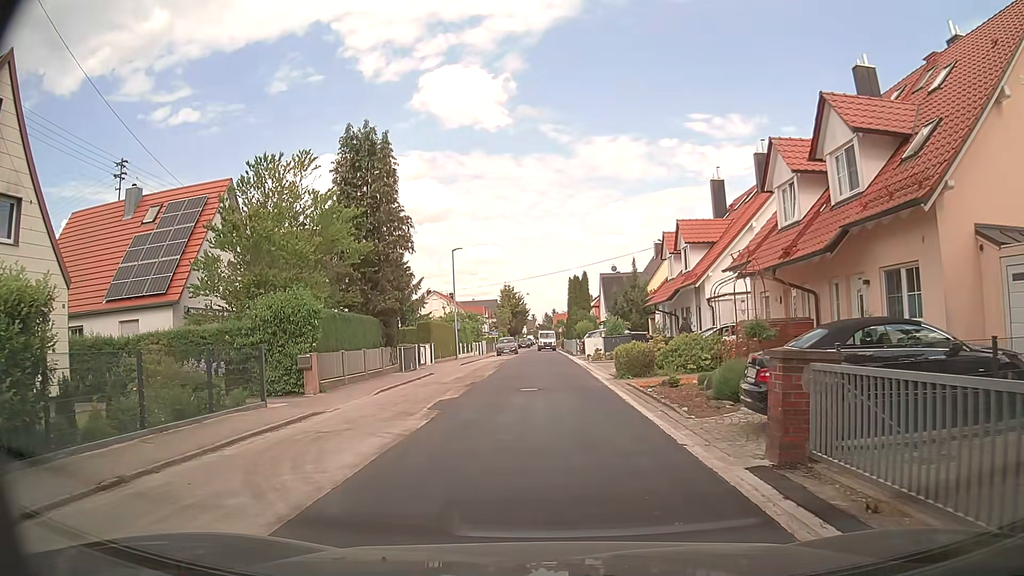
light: Day
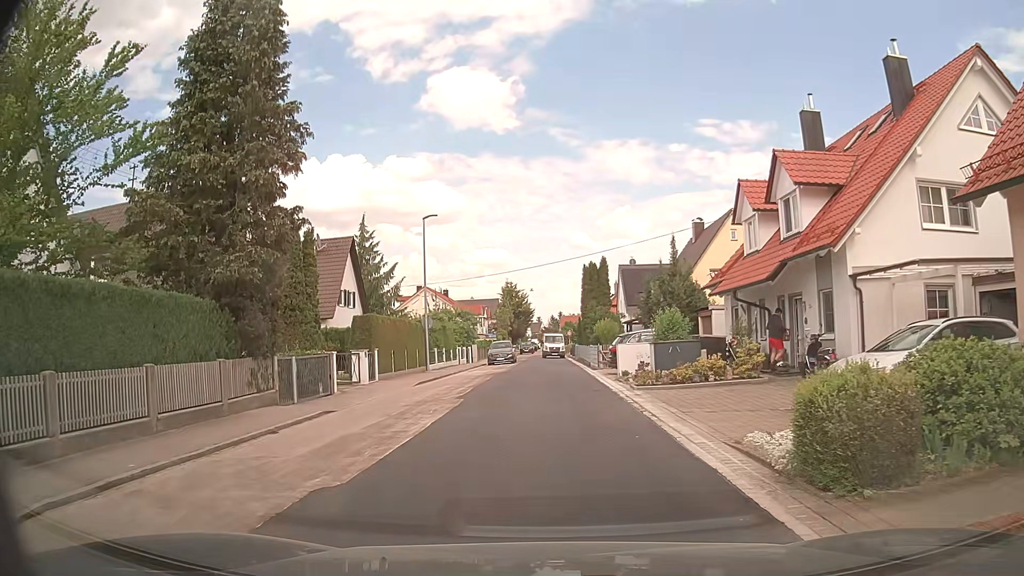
(0.0, +14.1) m; 0°
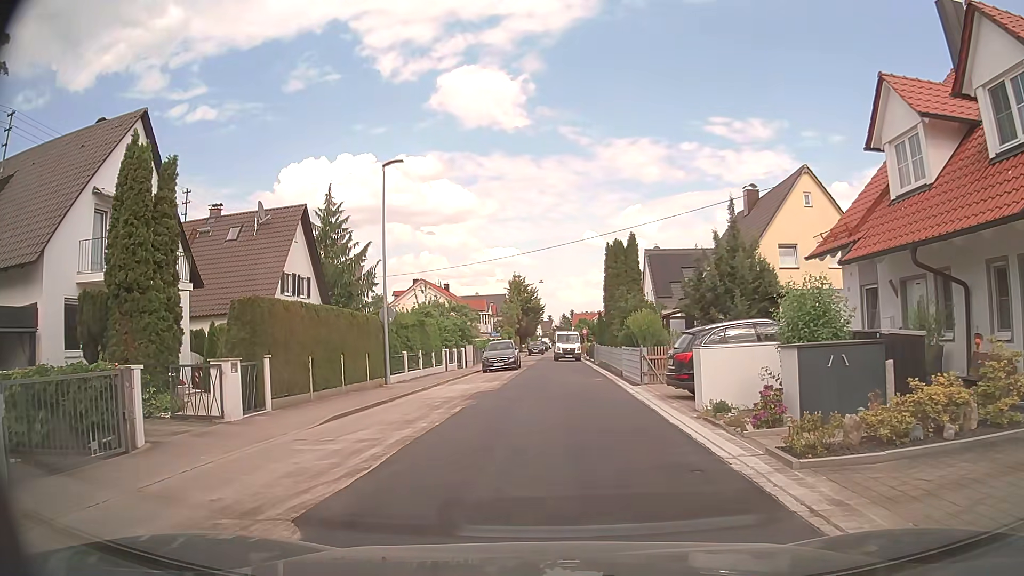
(-0.2, +10.8) m; -2°
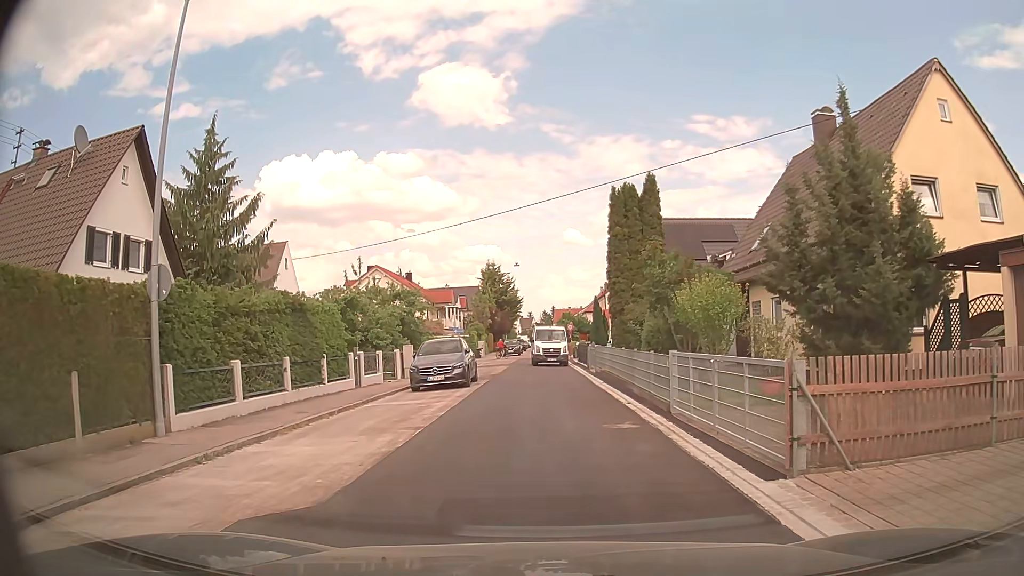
(+0.4, +13.6) m; +3°
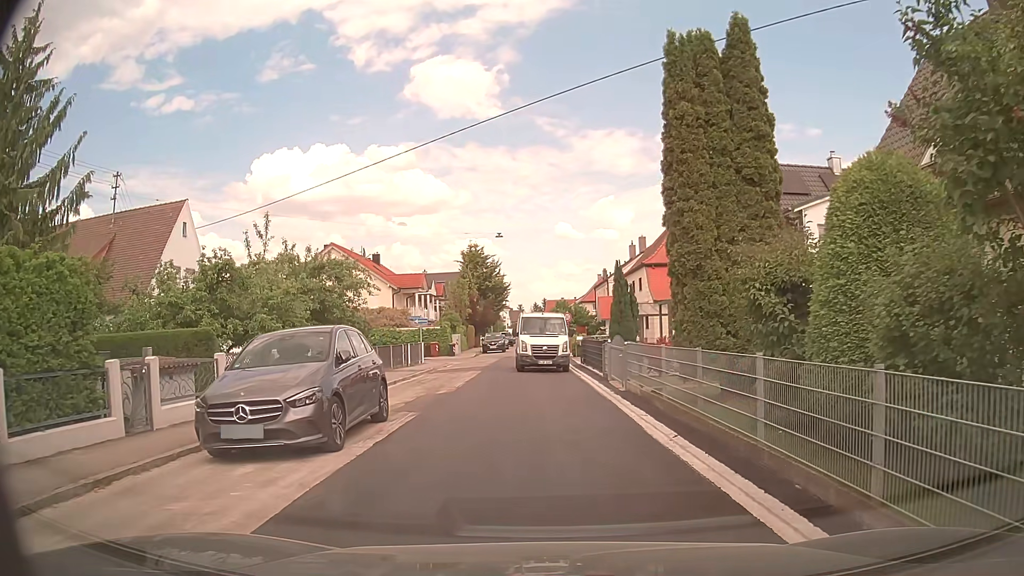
(-0.2, +12.7) m; 0°
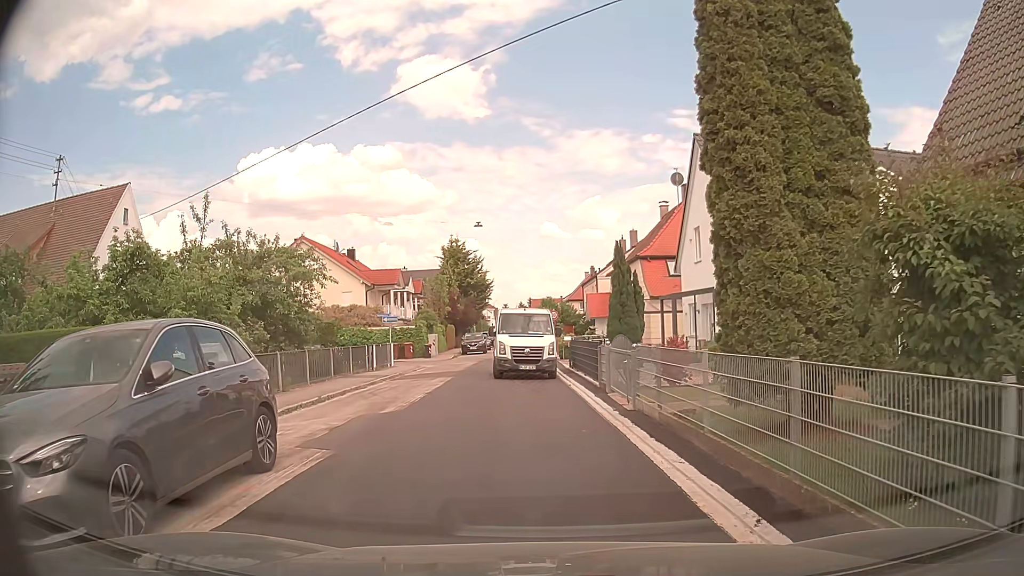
(0.0, +4.1) m; -1°
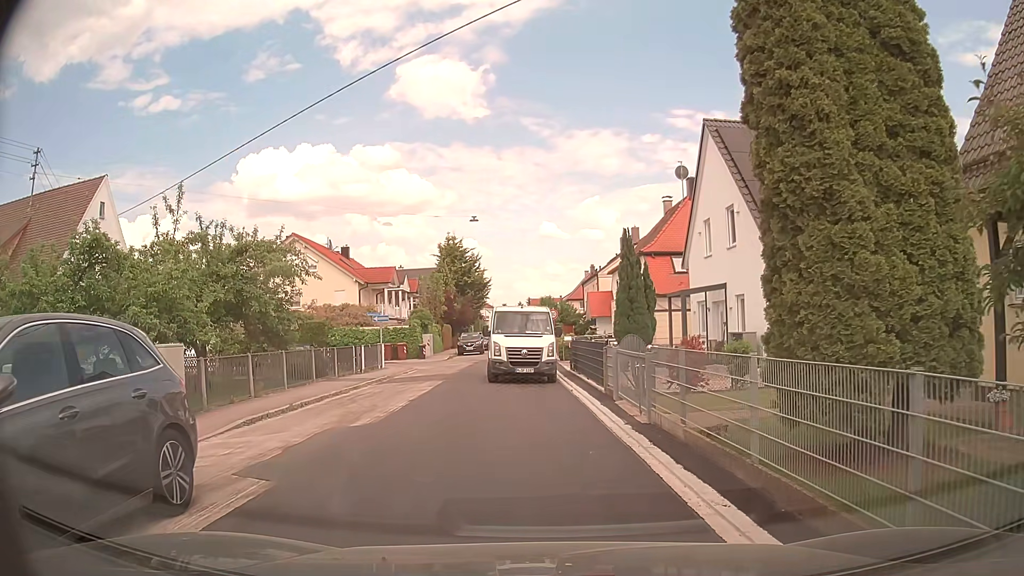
(0.0, +1.8) m; +1°
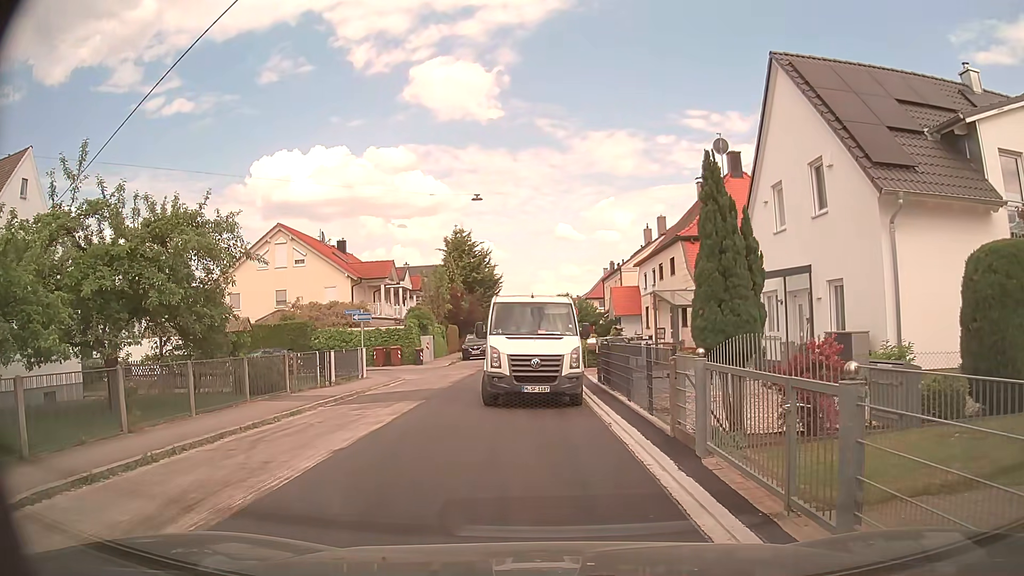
(-0.1, +6.2) m; +1°
